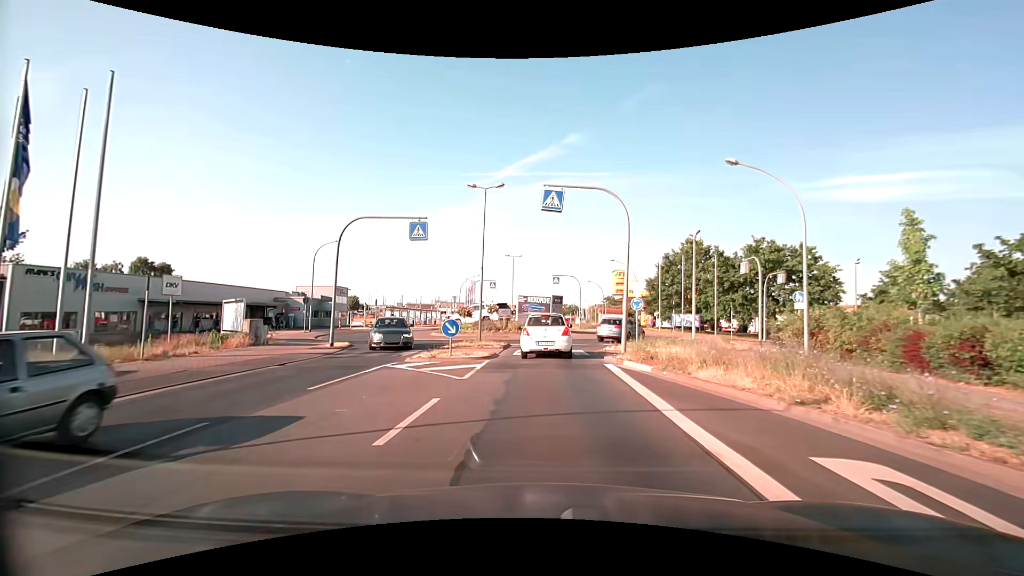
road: tertiary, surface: asphalt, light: Day
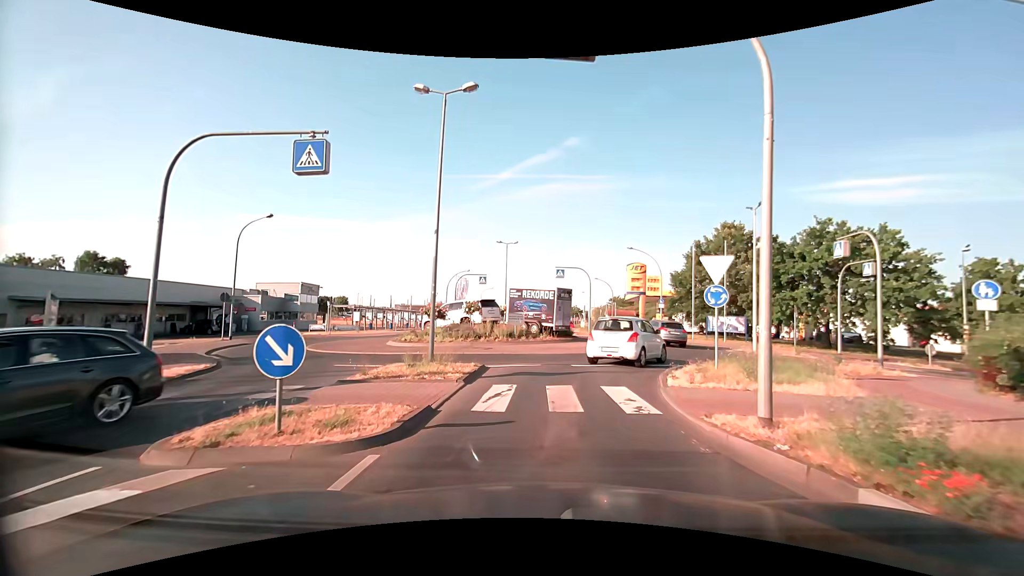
(+0.1, +10.6) m; +1°
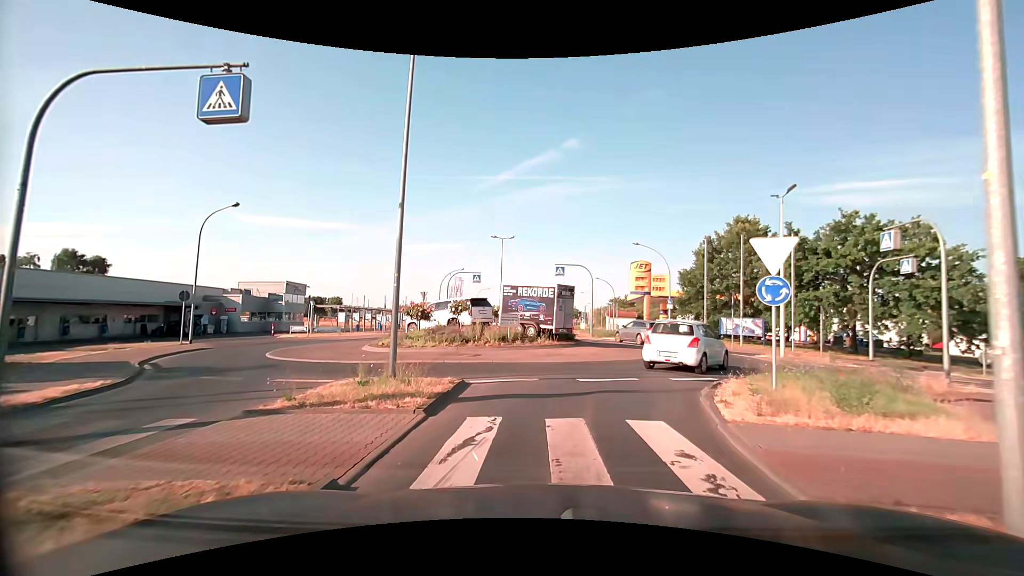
(0.0, +3.4) m; 0°
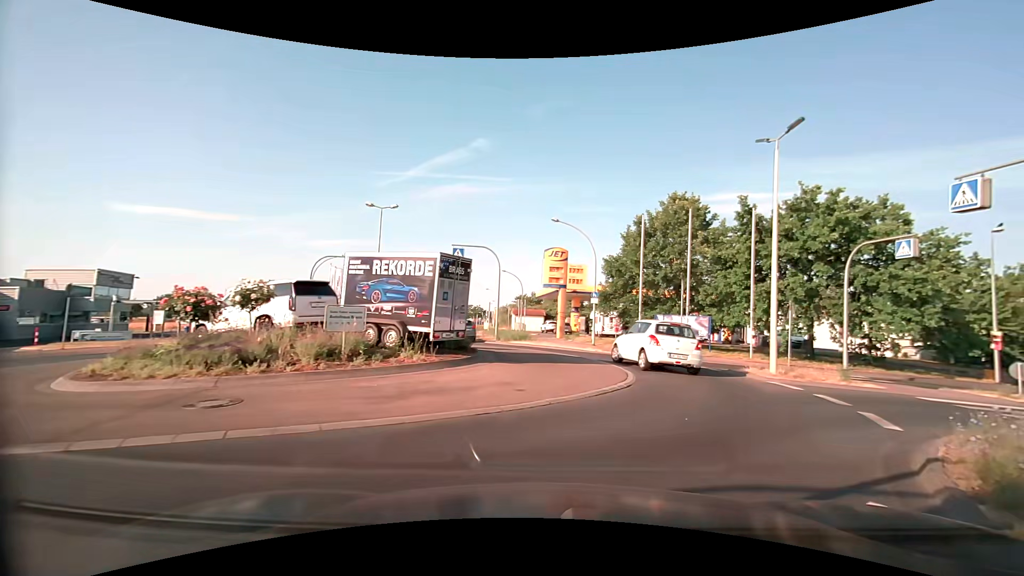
(+0.4, +9.7) m; +9°
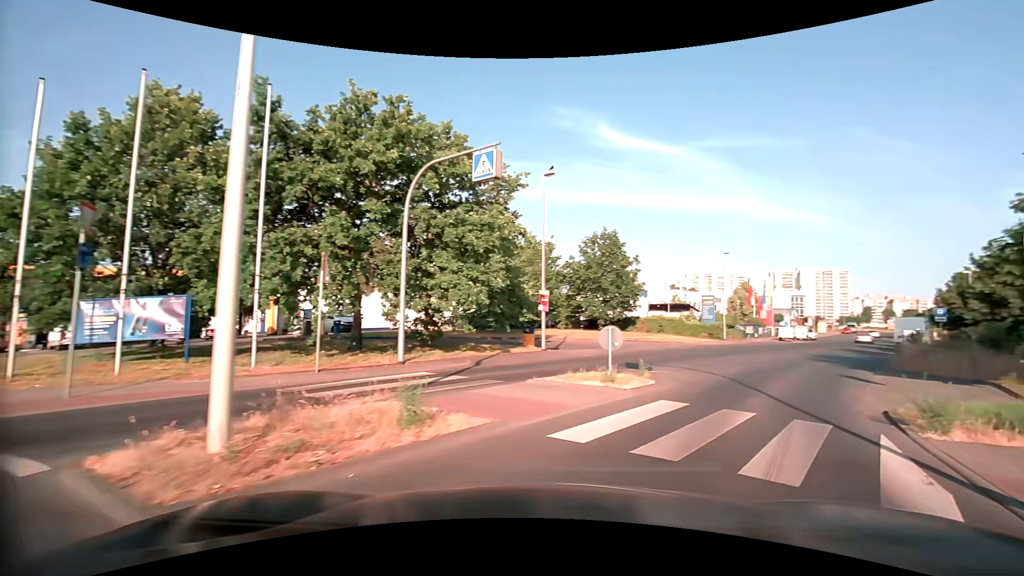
(+4.8, +12.0) m; +45°
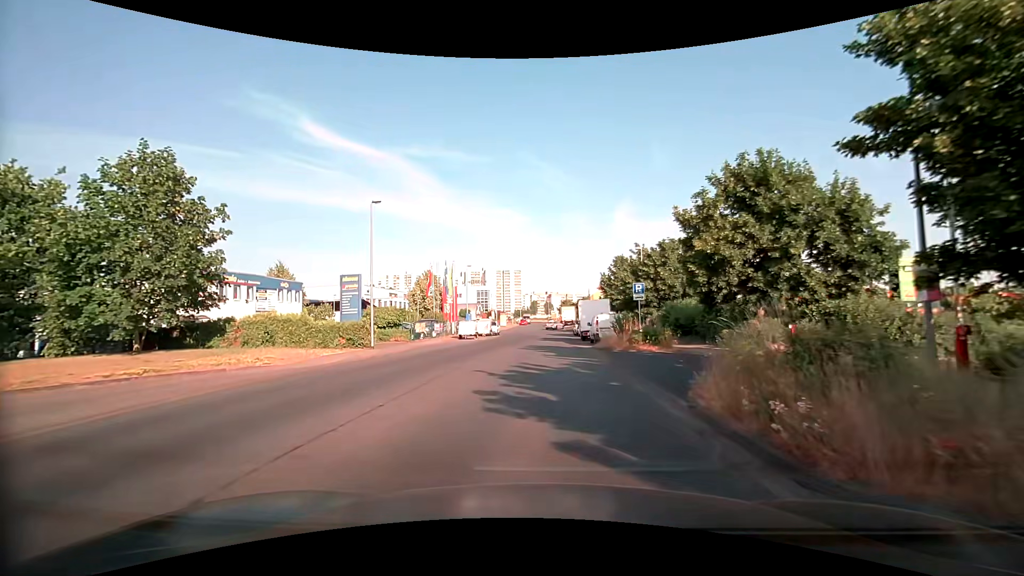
(+8.8, +18.2) m; +36°
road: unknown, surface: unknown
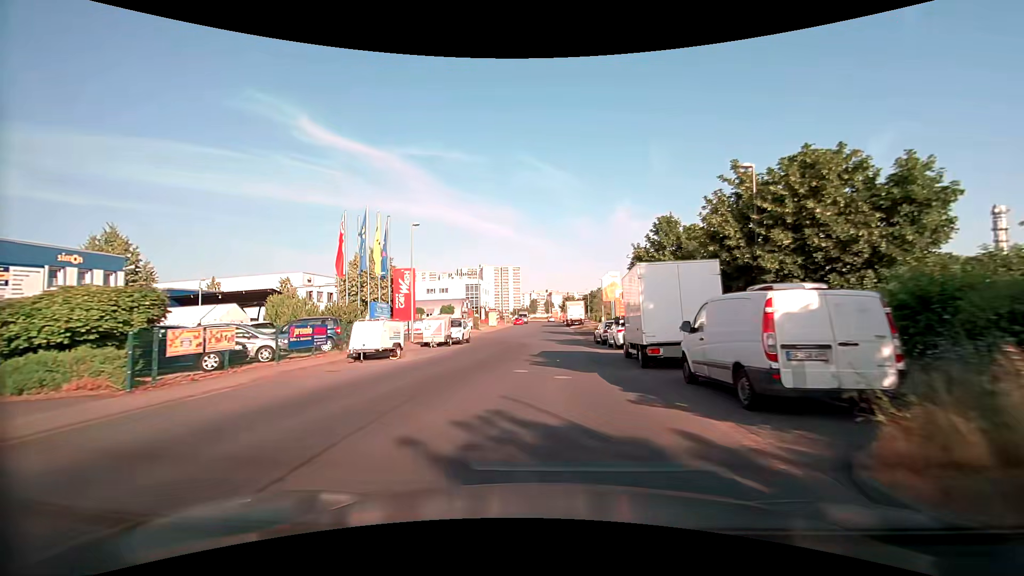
(0.0, +23.2) m; 0°
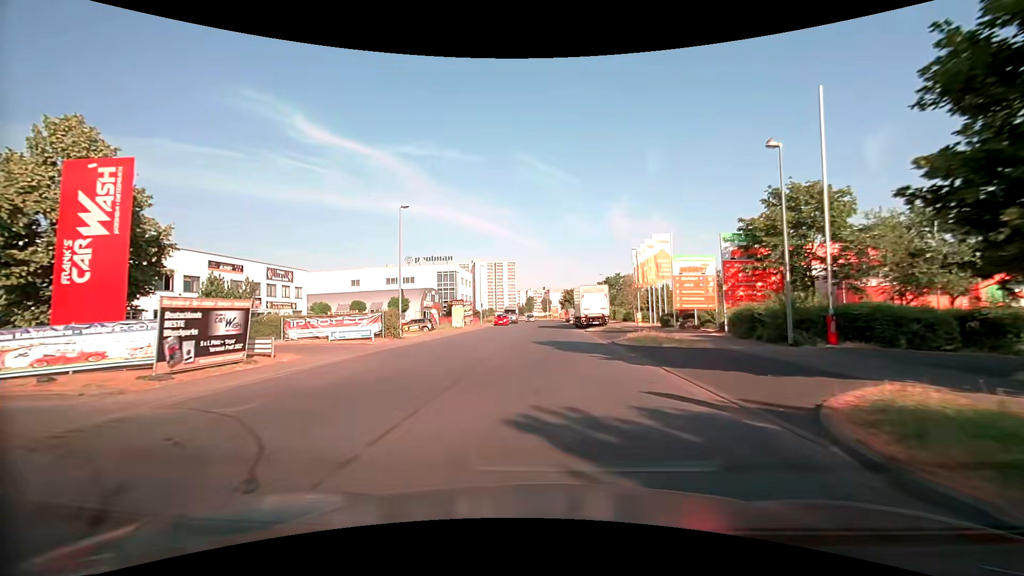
(0.0, +32.3) m; 0°
